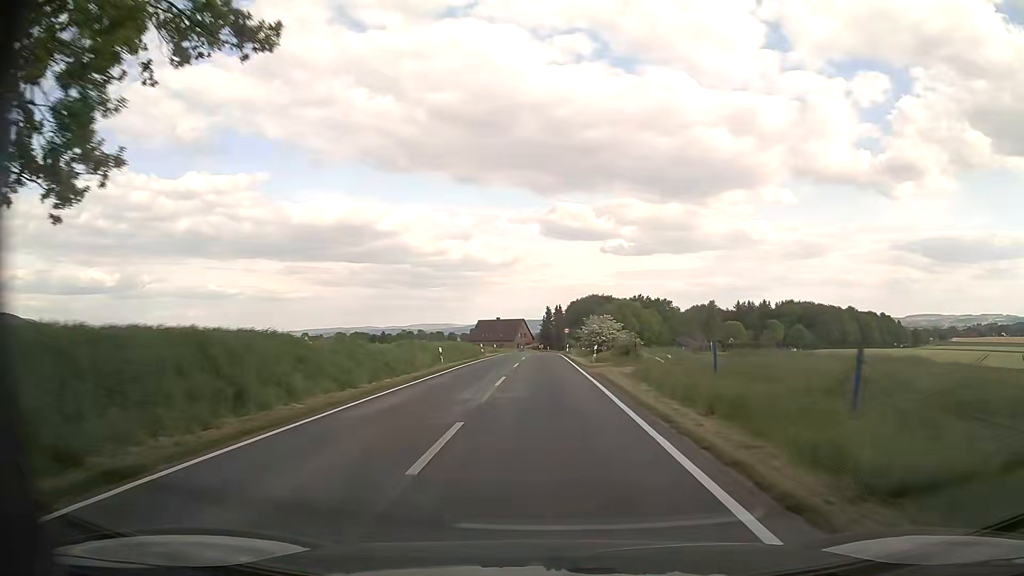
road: tertiary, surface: asphalt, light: Day
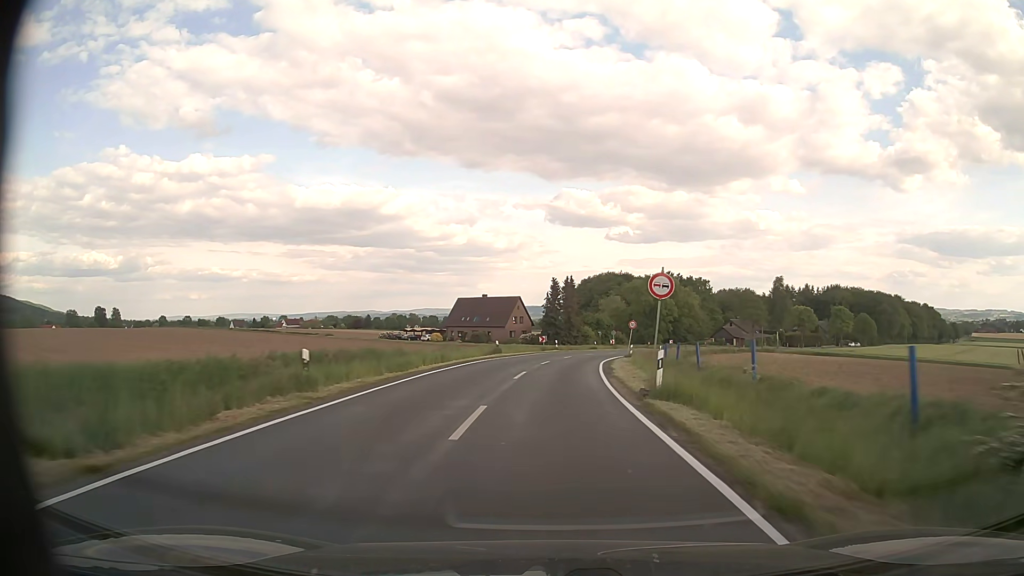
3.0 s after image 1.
(-0.4, +57.5) m; 0°
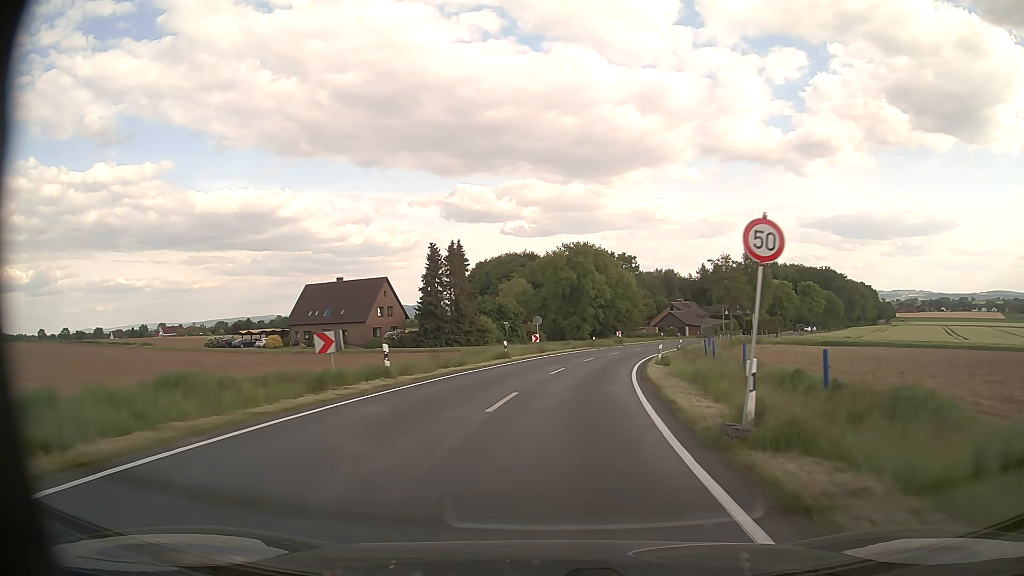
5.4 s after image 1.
(+2.3, +44.2) m; +8°
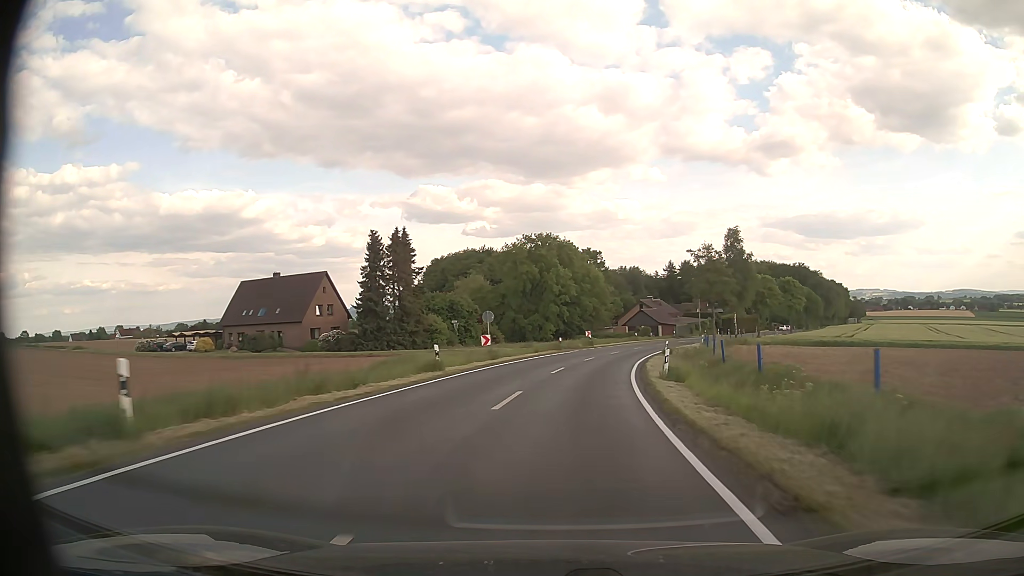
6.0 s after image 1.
(+0.3, +11.0) m; +3°
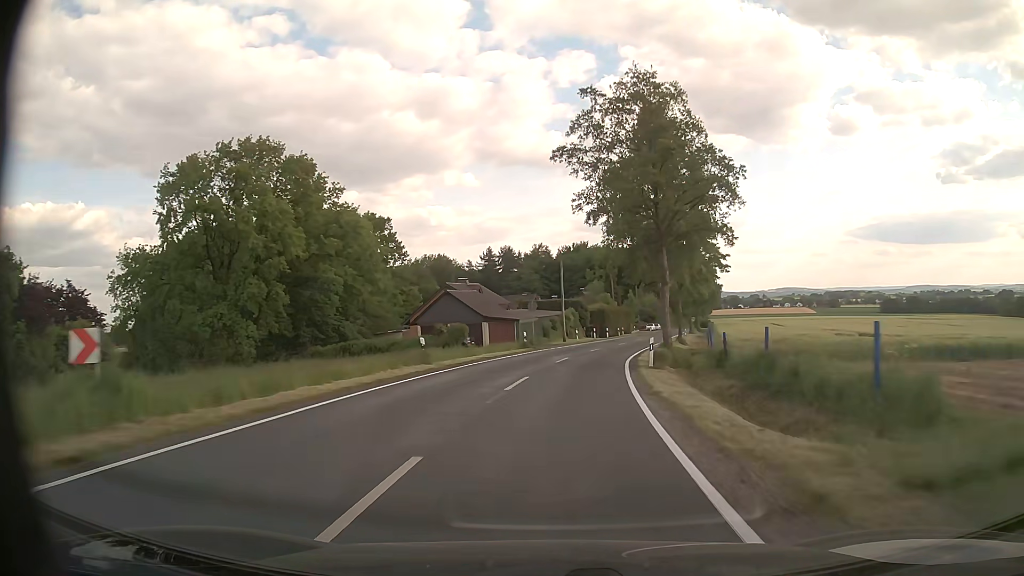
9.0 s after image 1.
(+8.0, +55.7) m; +16°
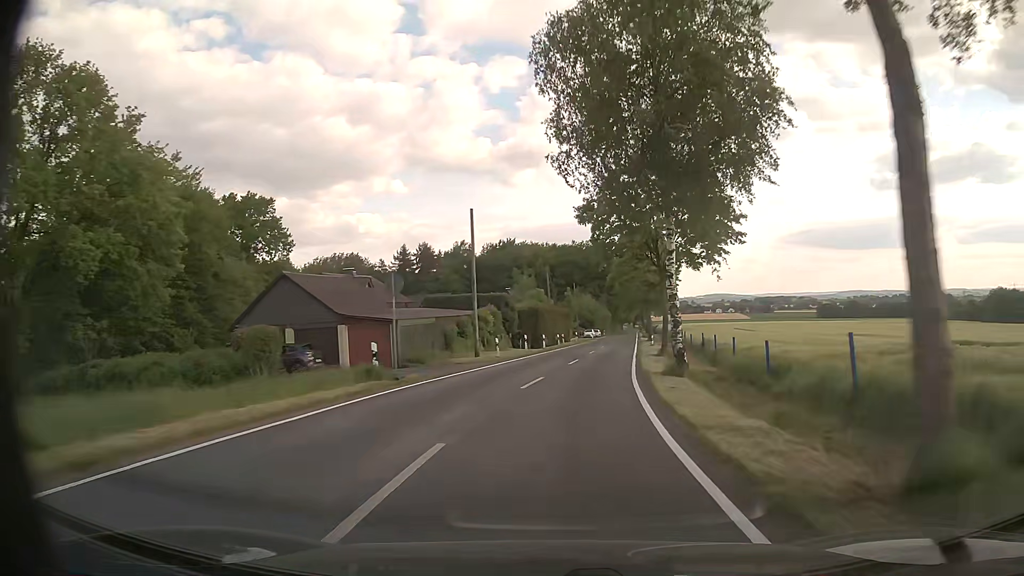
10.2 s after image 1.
(+1.2, +22.5) m; +6°
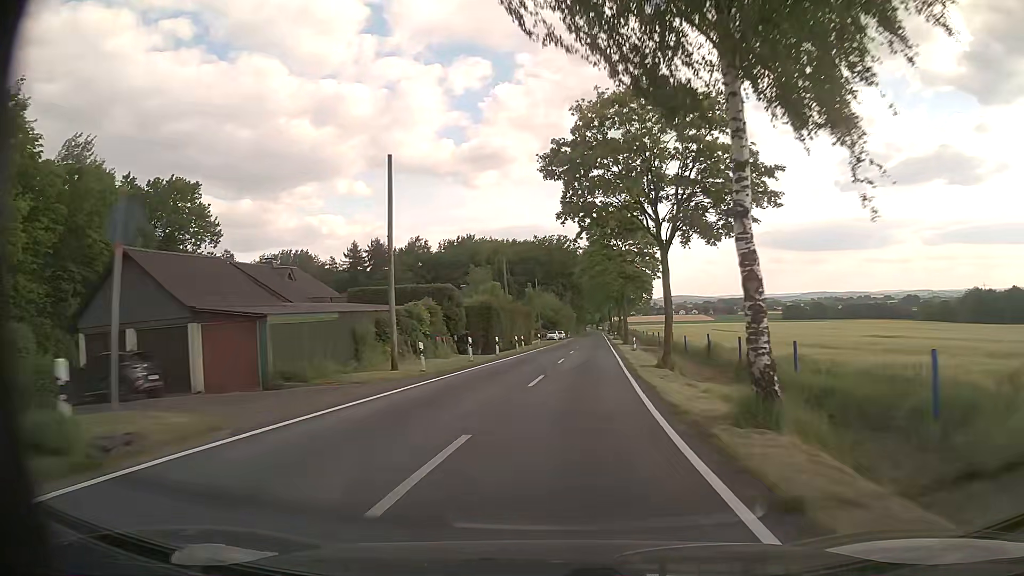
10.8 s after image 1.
(+0.4, +11.3) m; +4°
